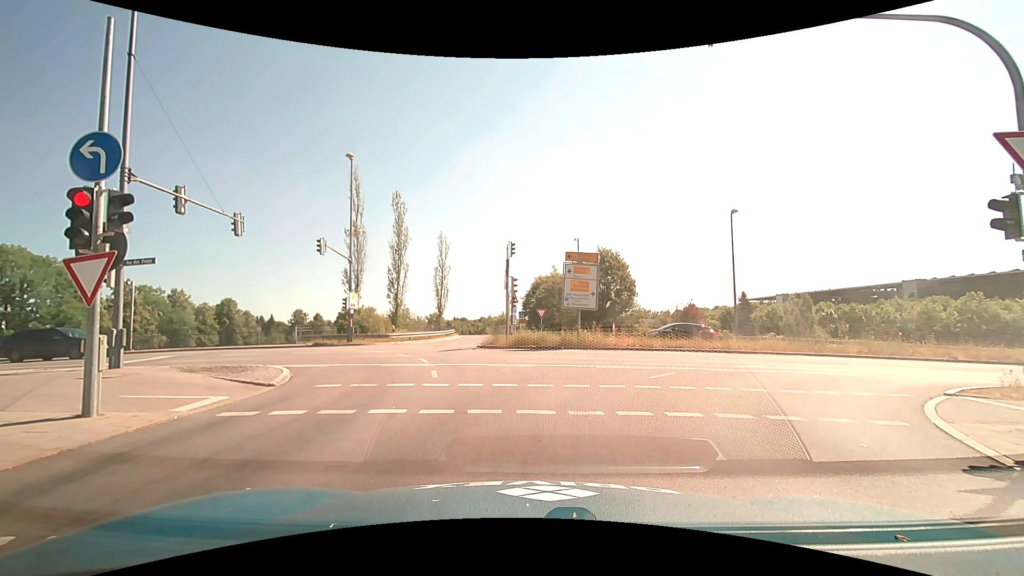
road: motorway_link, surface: asphalt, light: Day
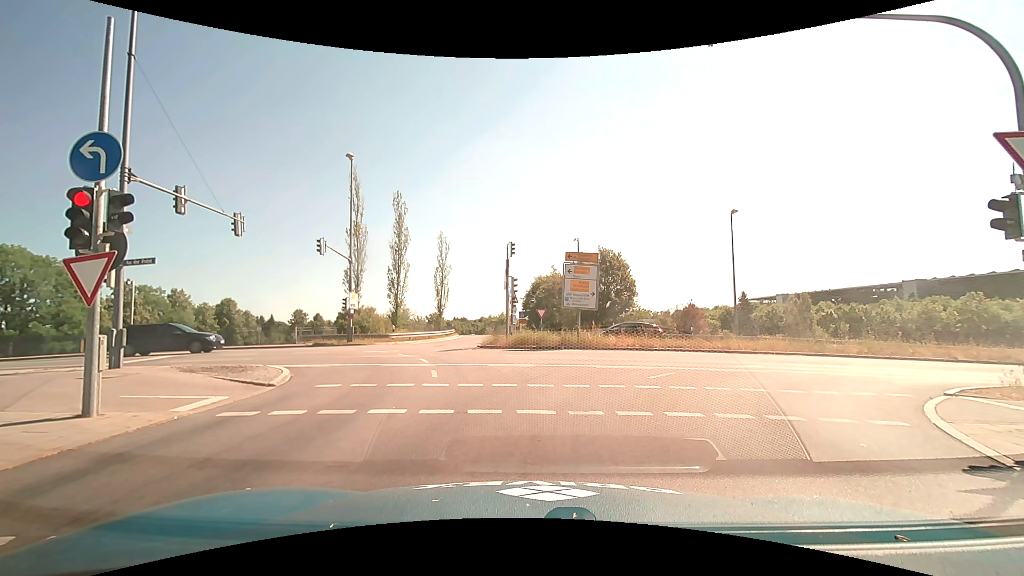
(0.0, 0.0) m; 0°
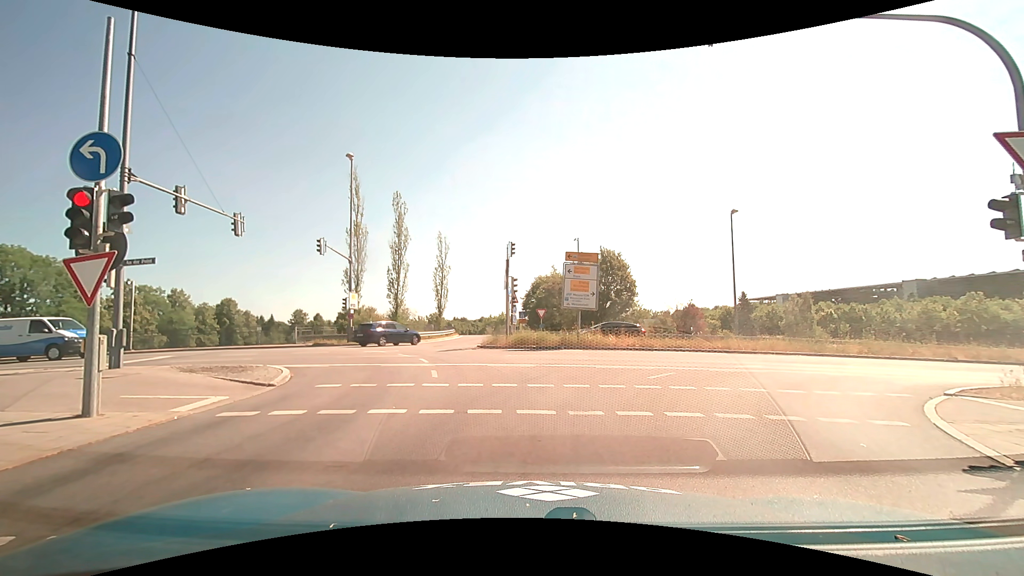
(0.0, 0.0) m; 0°
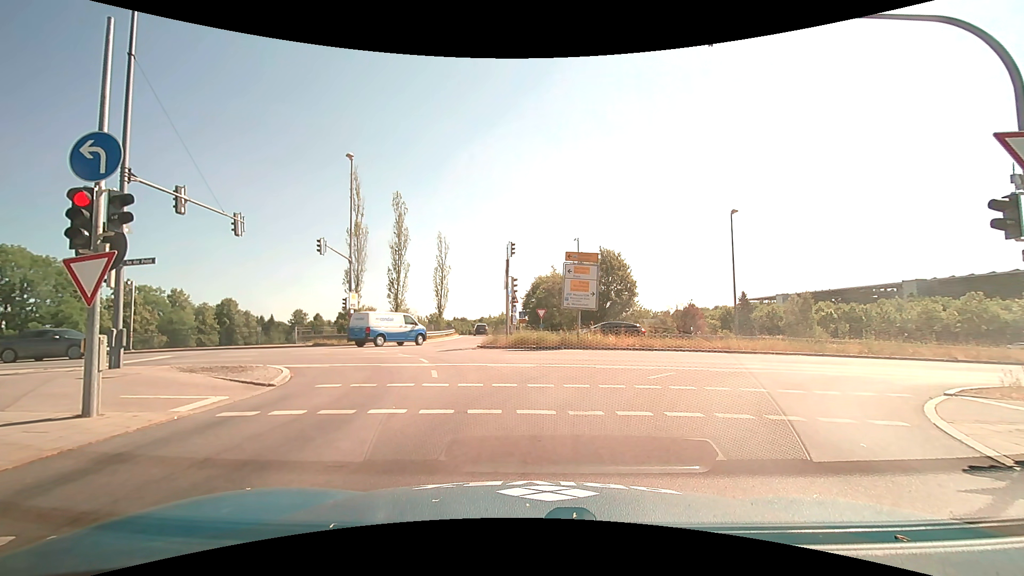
(0.0, 0.0) m; 0°
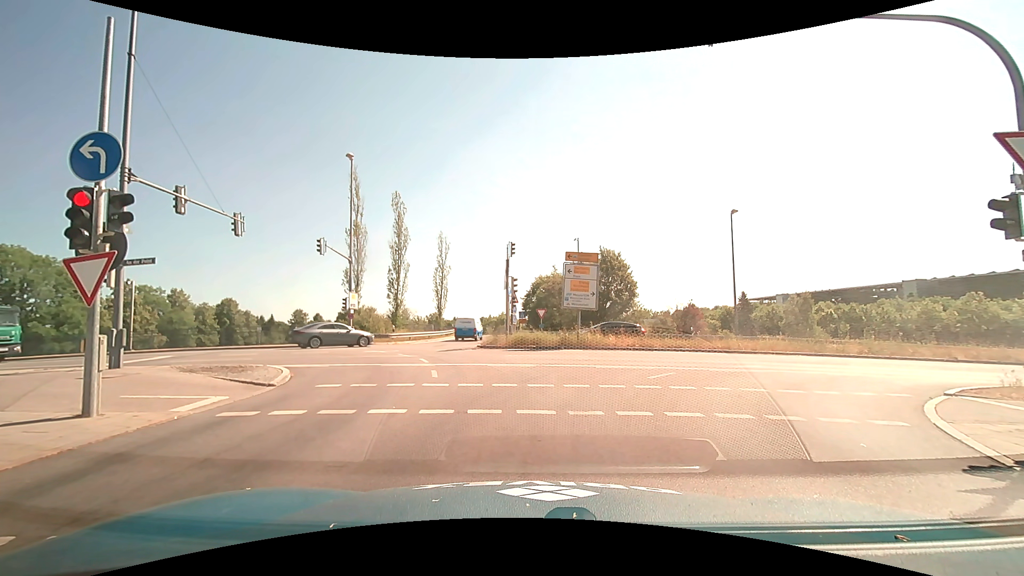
(0.0, 0.0) m; 0°
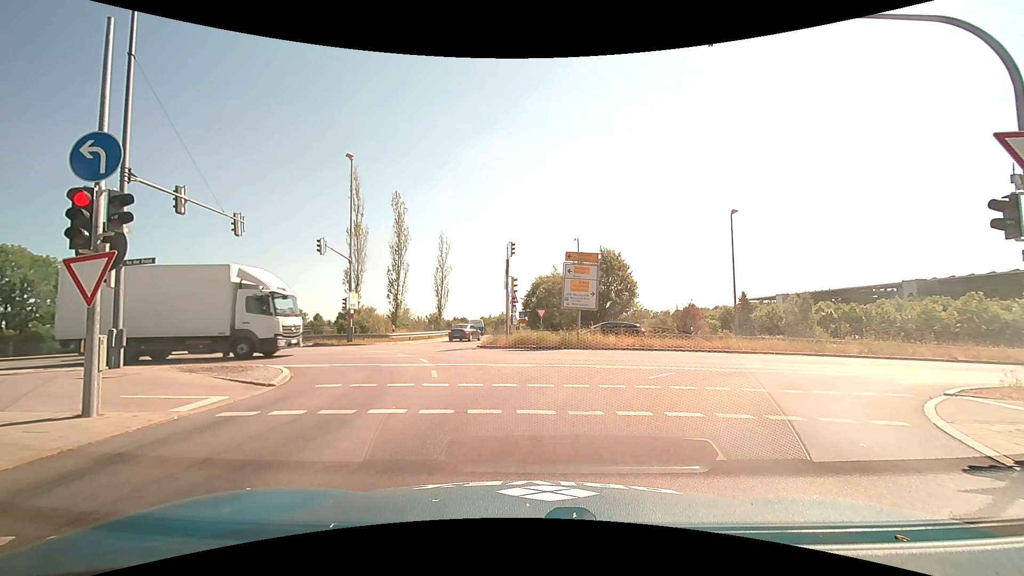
(0.0, 0.0) m; 0°
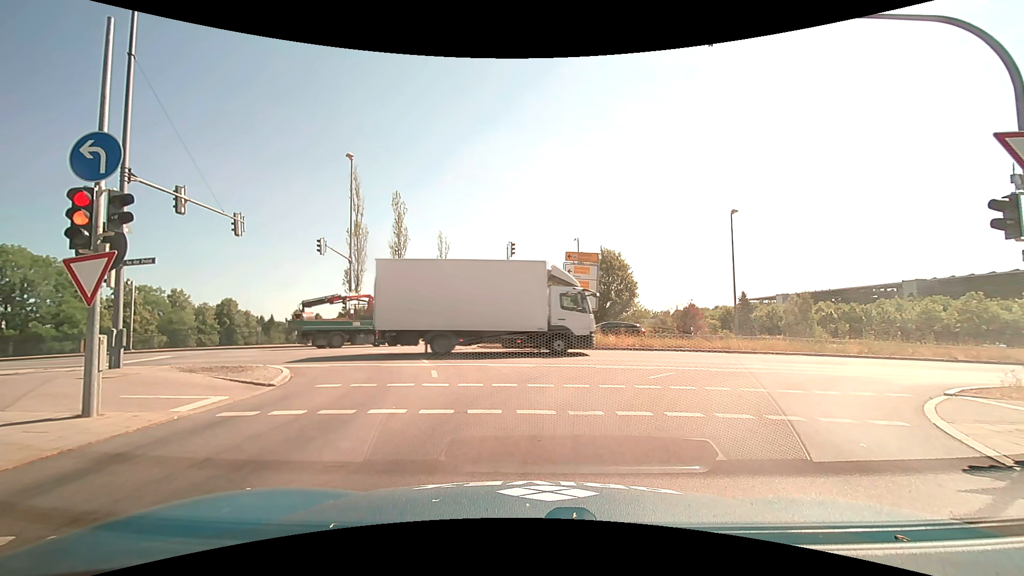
(0.0, 0.0) m; 0°
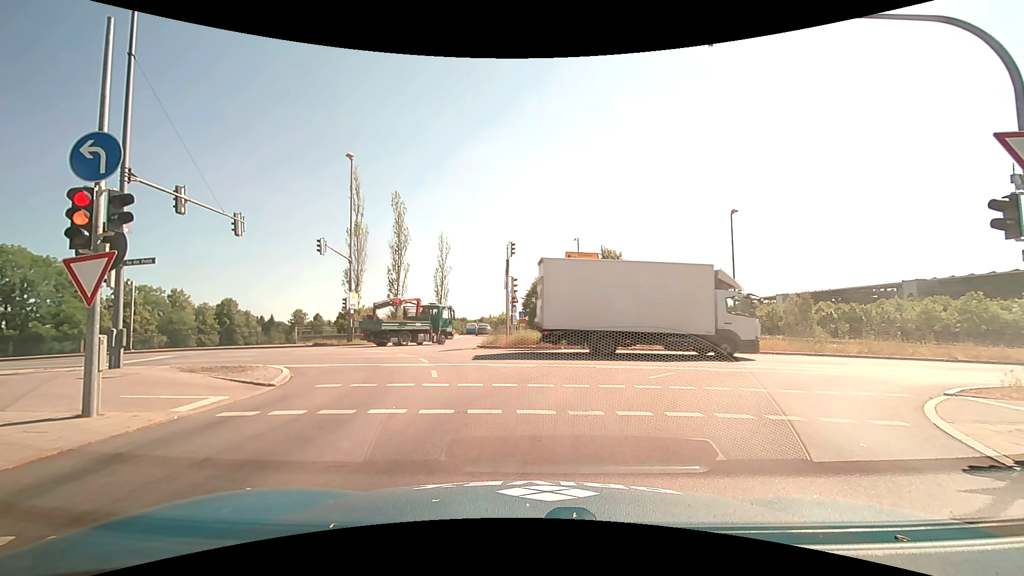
(0.0, 0.0) m; 0°
(0, +10) (-3, +20) (-9, +27) (-19, +30) (-29, +31) (-39, +32) (-49, +32) (-59, +32) (-69, +31) (-79, +31) m
